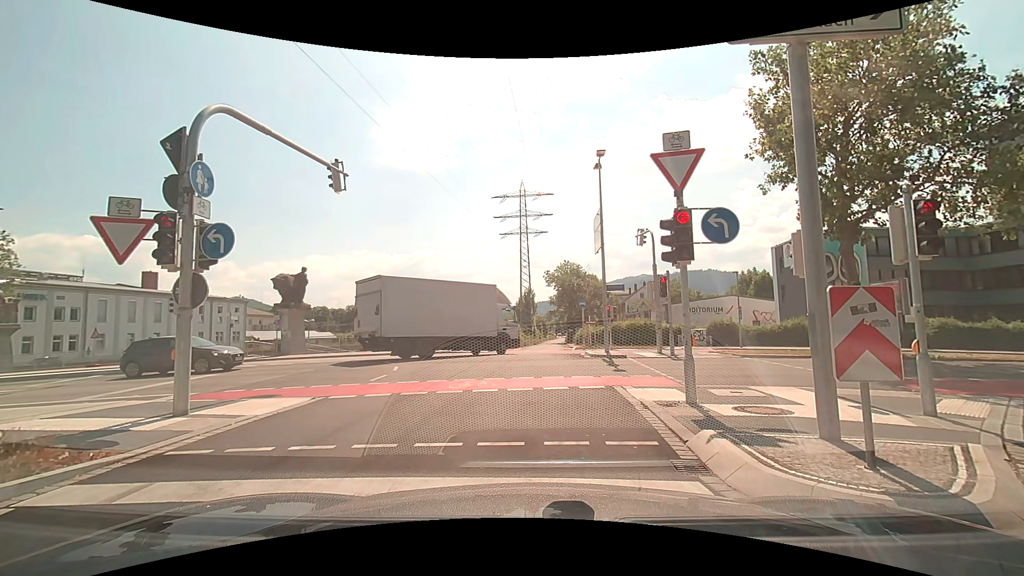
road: trunk_link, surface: asphalt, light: Day
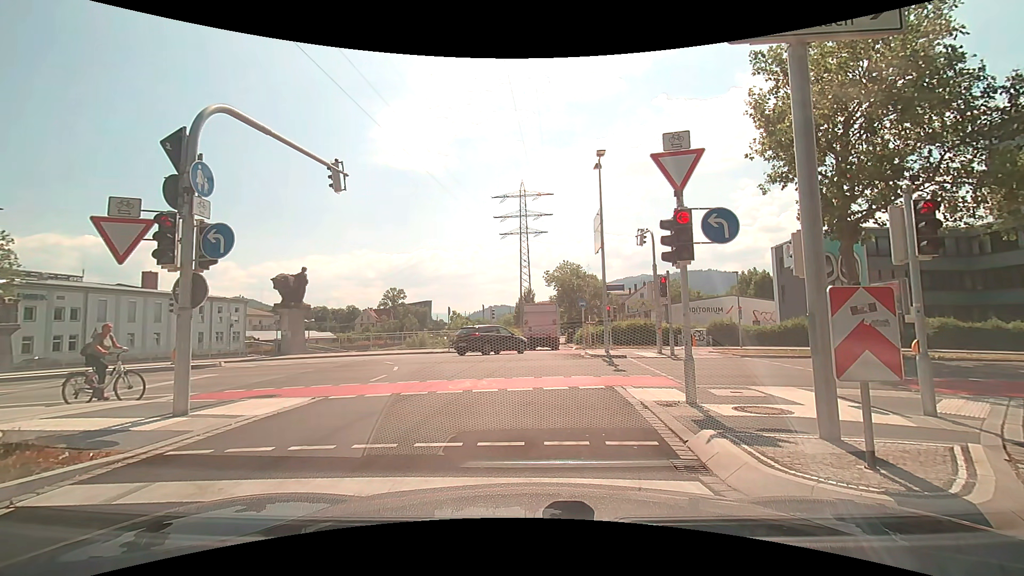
(0.0, 0.0) m; 0°
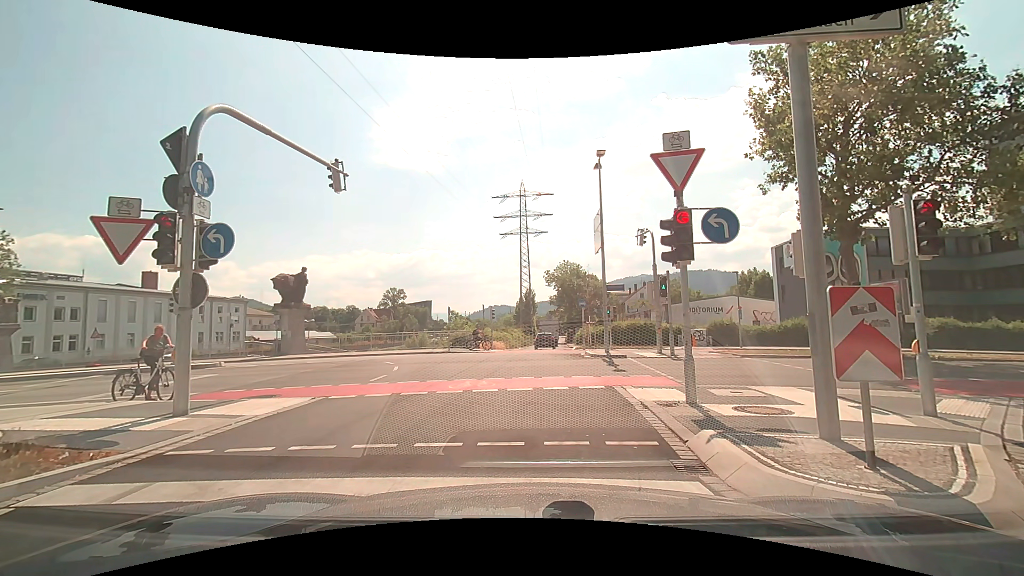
(0.0, 0.0) m; 0°
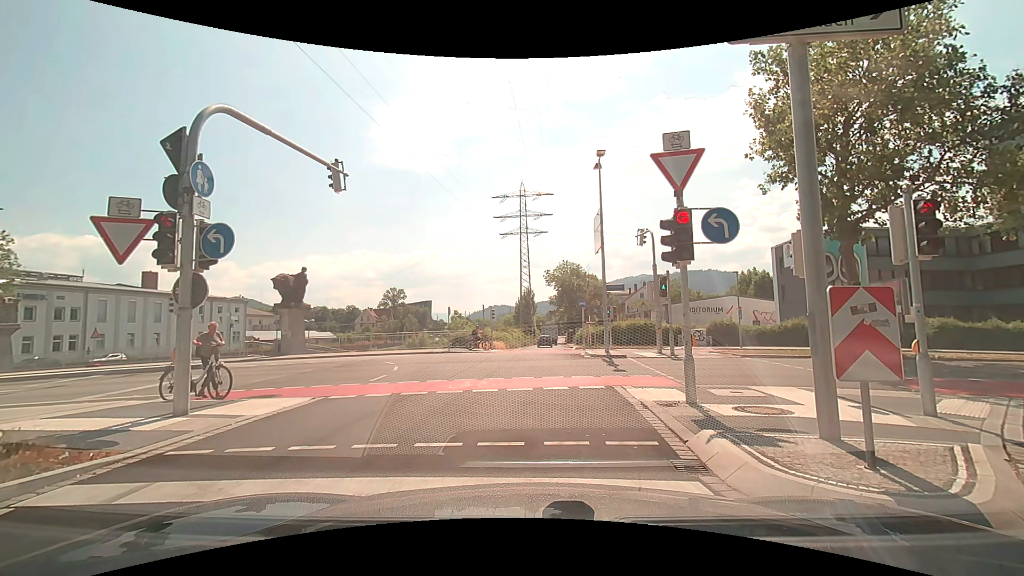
(0.0, 0.0) m; 0°
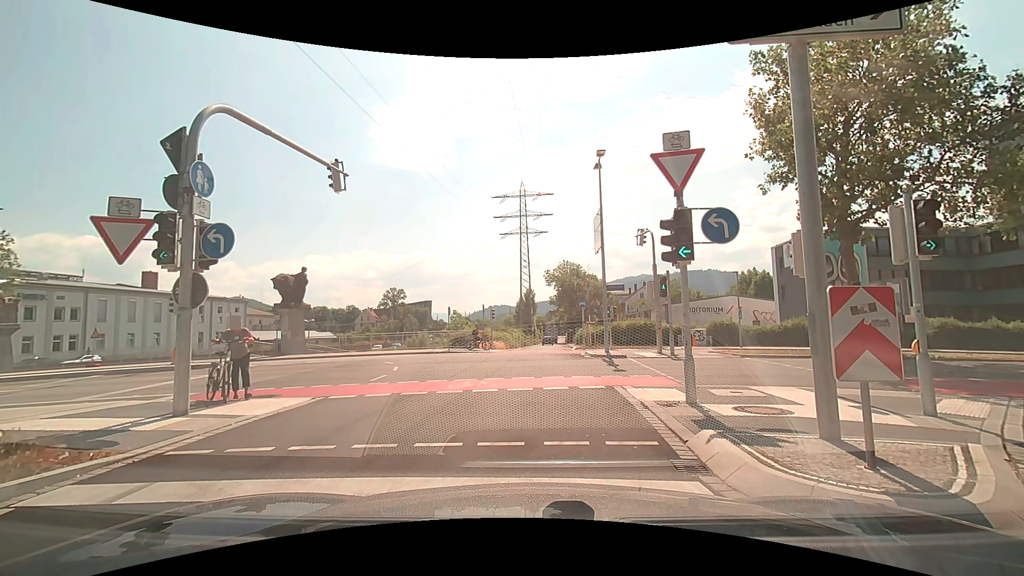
(0.0, 0.0) m; 0°
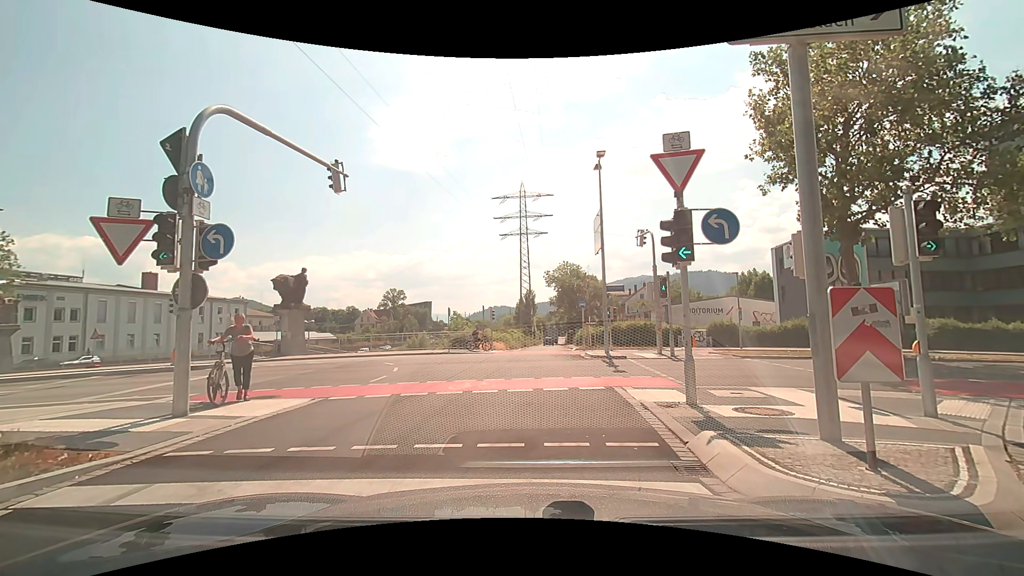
(0.0, 0.0) m; 0°
